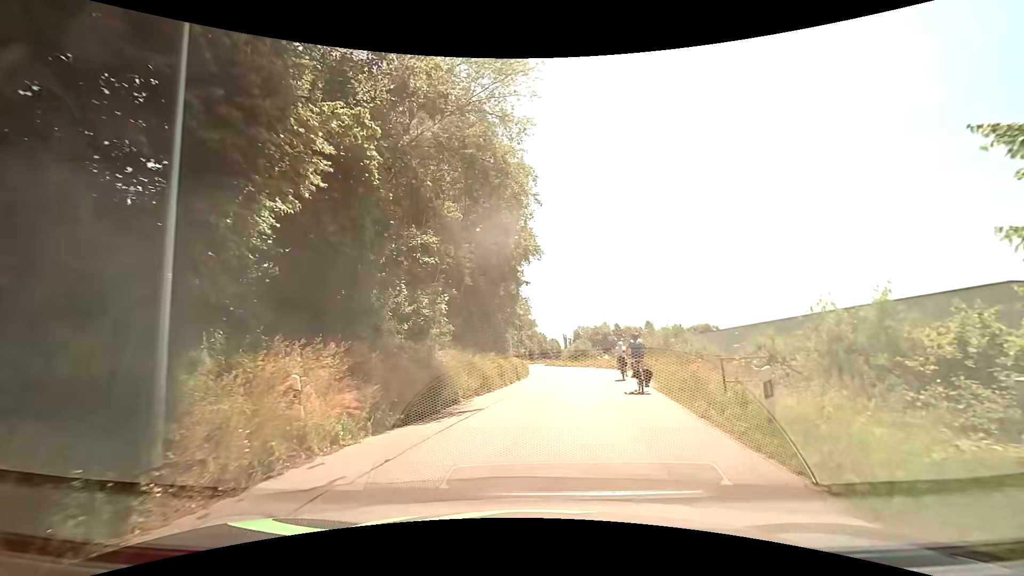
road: tertiary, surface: asphalt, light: Day
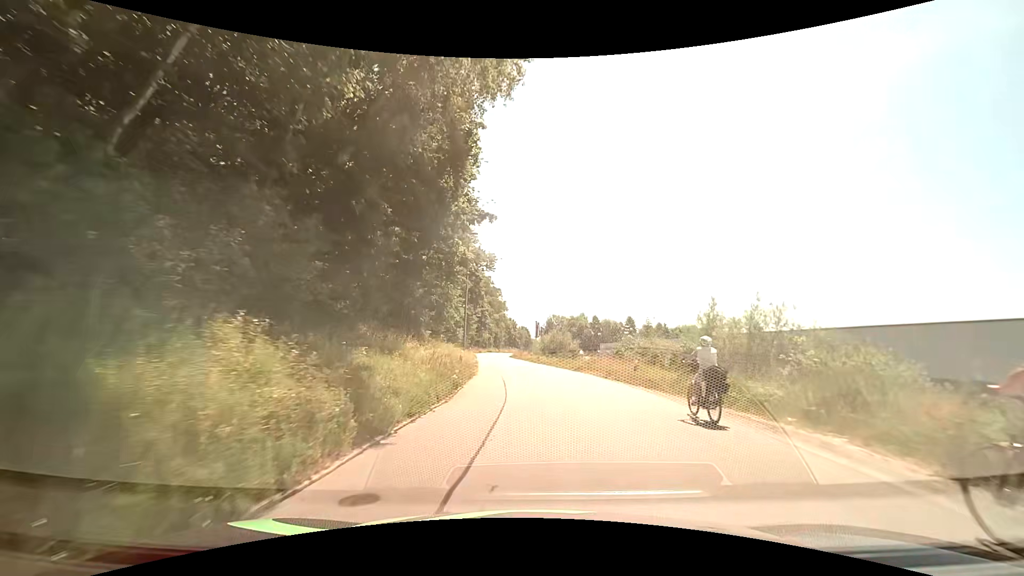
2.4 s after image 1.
(+0.8, +23.5) m; +4°
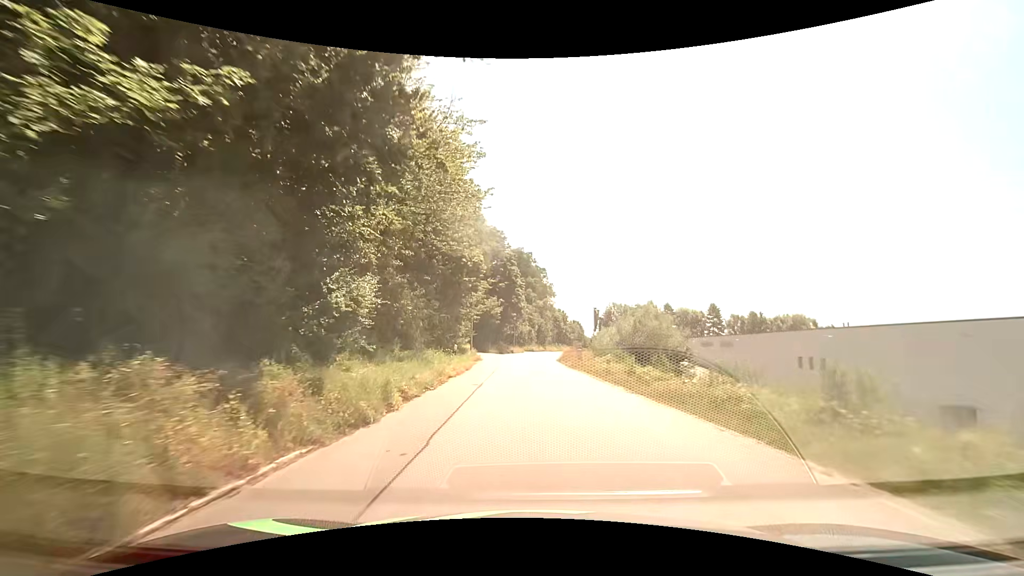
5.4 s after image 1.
(-1.4, +35.7) m; -5°
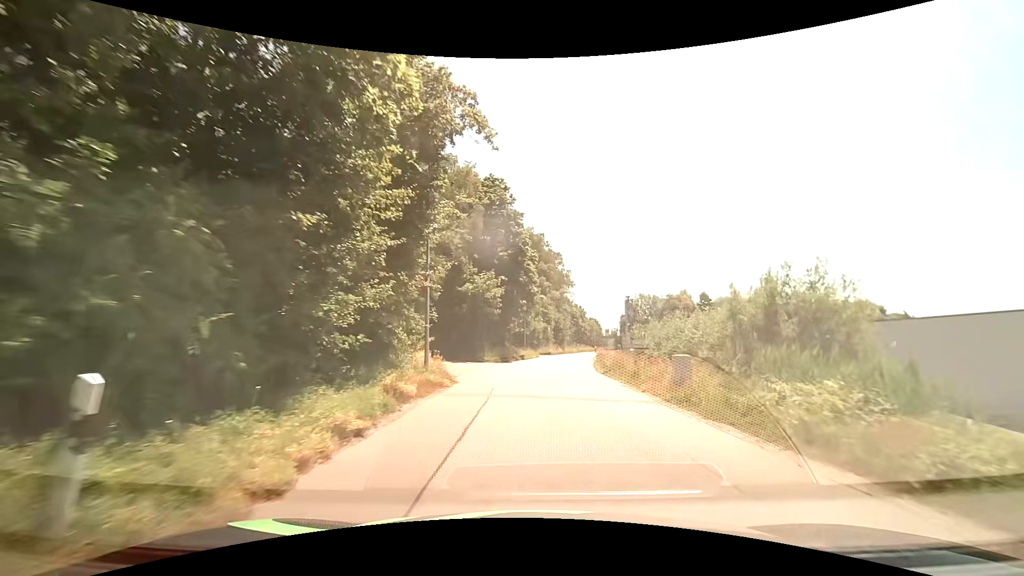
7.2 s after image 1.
(-0.9, +20.5) m; -3°
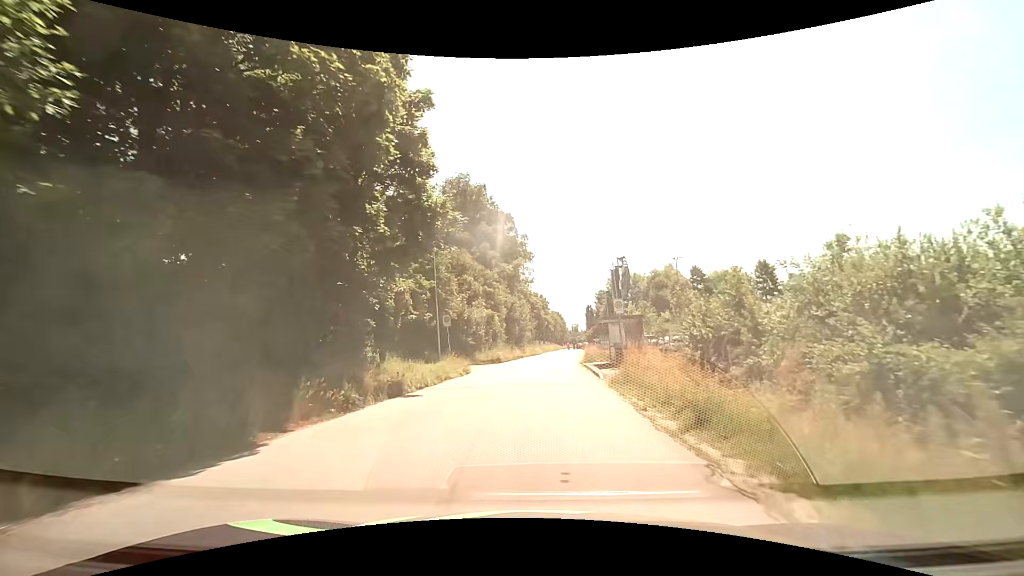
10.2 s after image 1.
(+2.3, +29.5) m; +6°
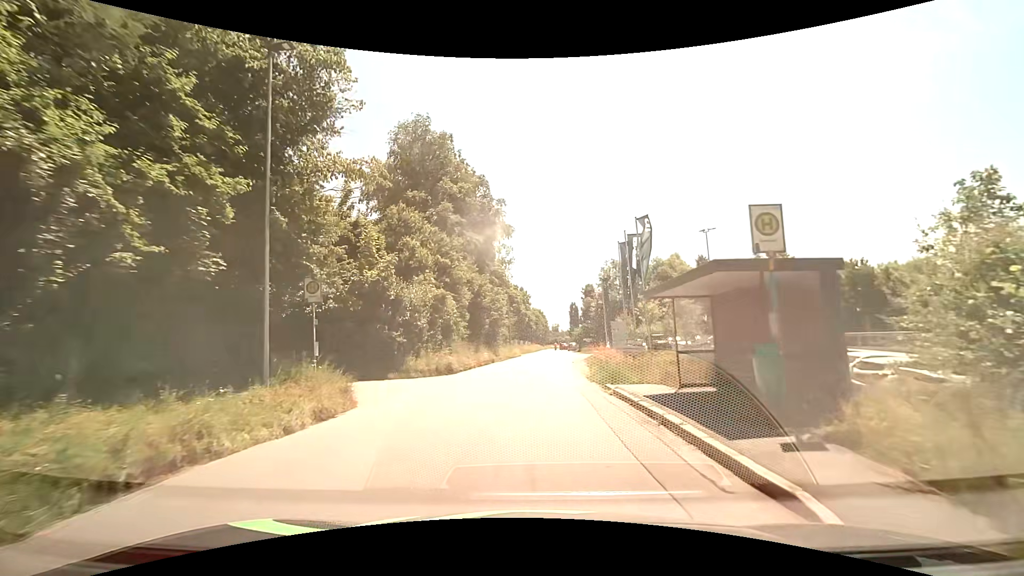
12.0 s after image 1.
(+0.2, +15.3) m; +2°
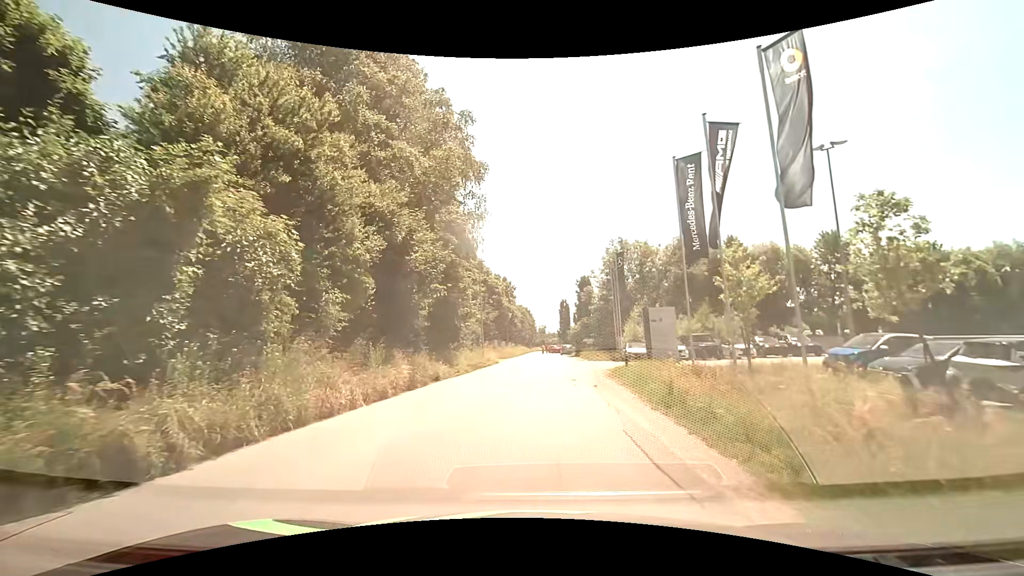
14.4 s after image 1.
(+0.2, +18.4) m; +1°
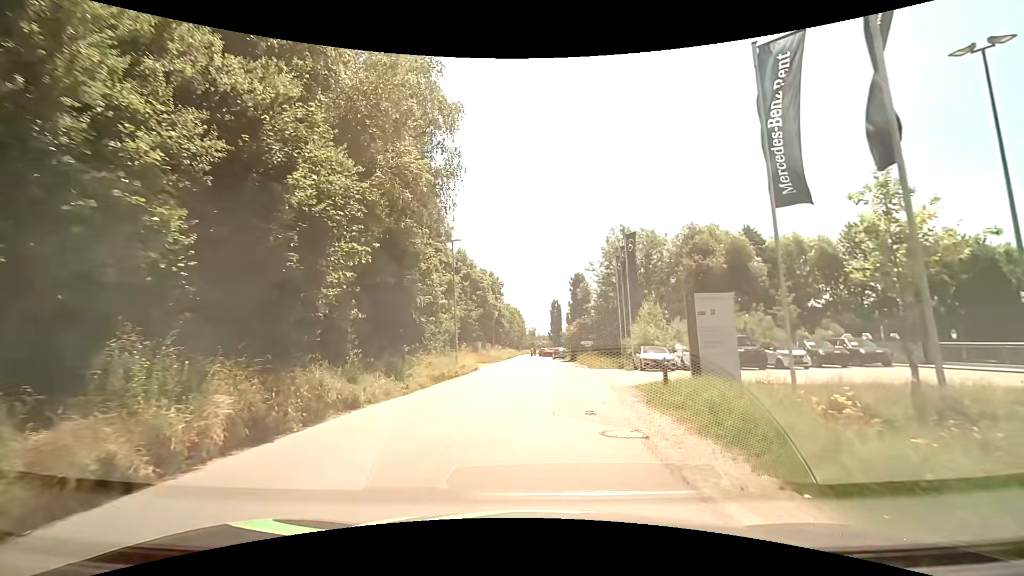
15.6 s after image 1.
(+0.1, +8.5) m; +1°
